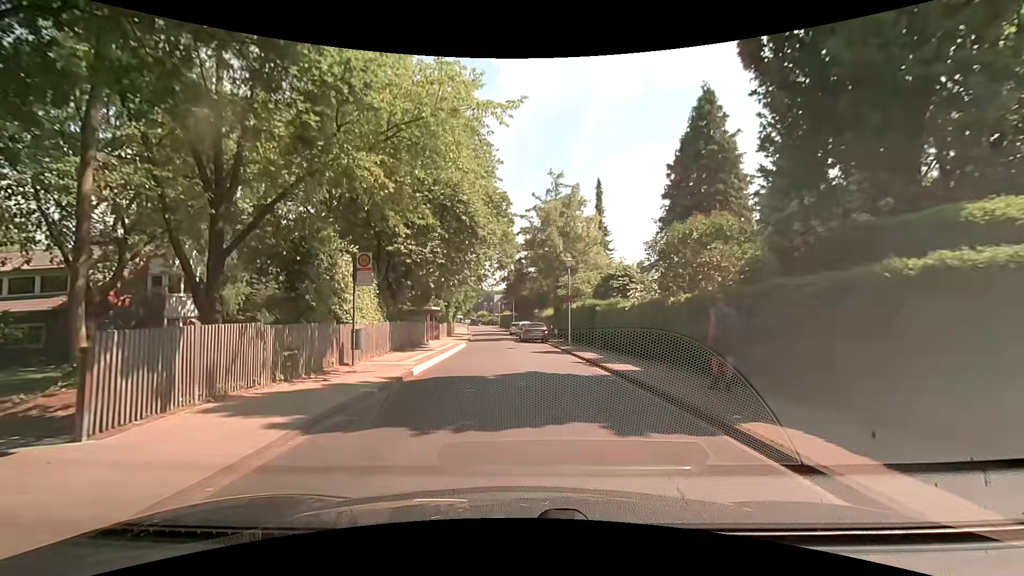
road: residential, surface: asphalt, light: Day
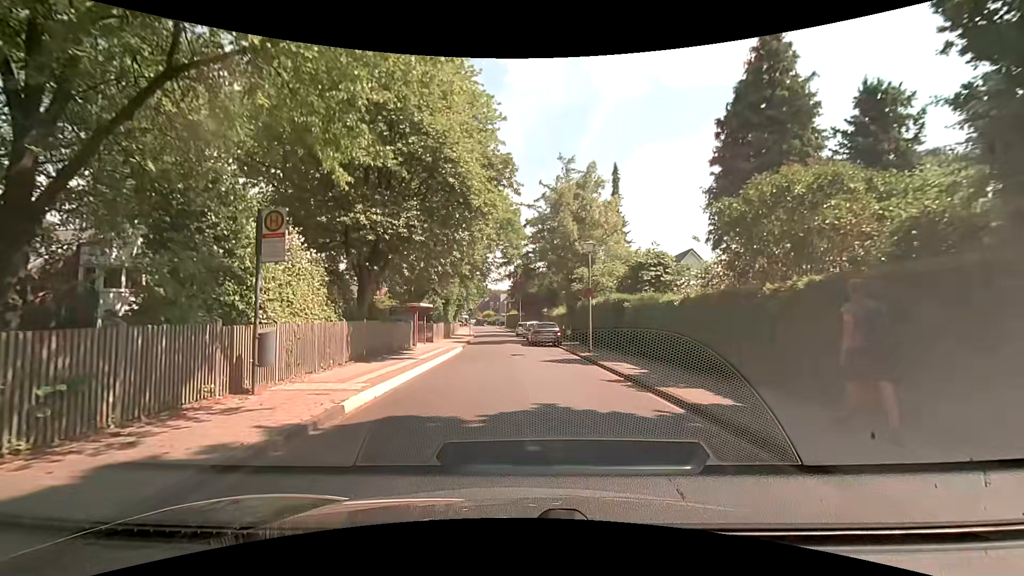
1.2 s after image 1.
(-0.1, +5.9) m; -1°
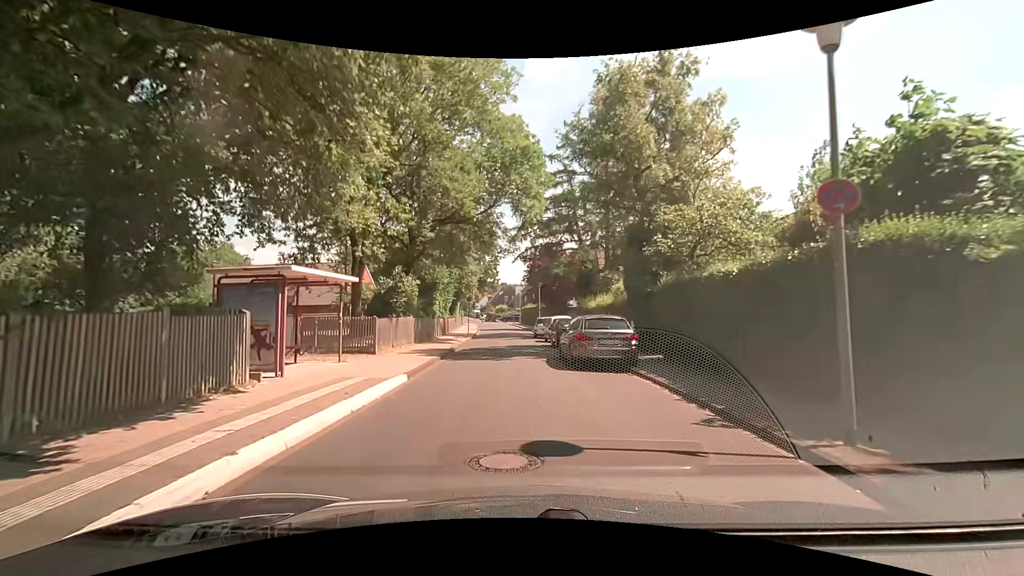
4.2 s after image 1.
(-0.3, +16.7) m; 0°
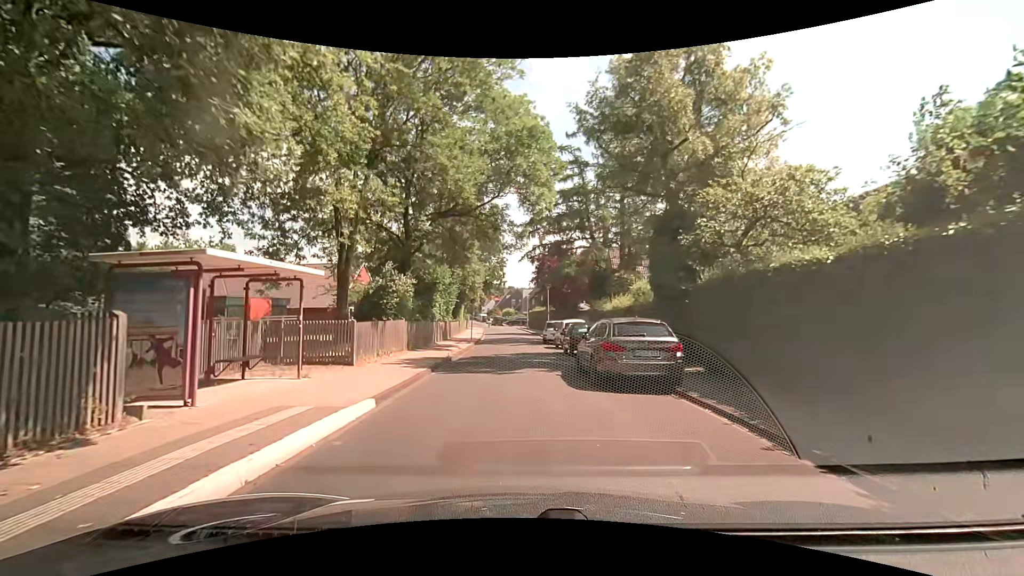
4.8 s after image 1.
(-0.1, +3.1) m; -1°
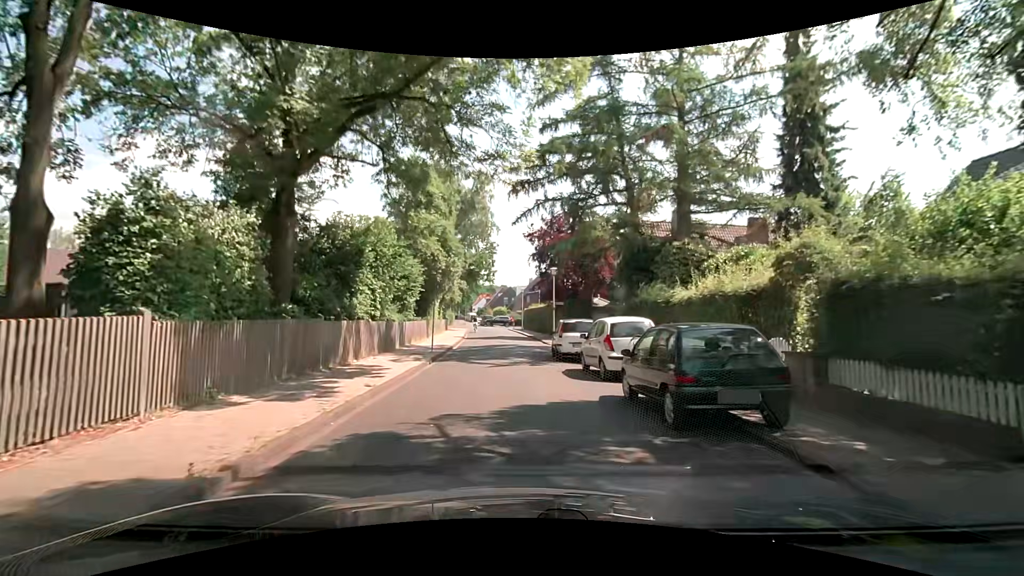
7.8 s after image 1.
(-0.5, +14.4) m; 0°
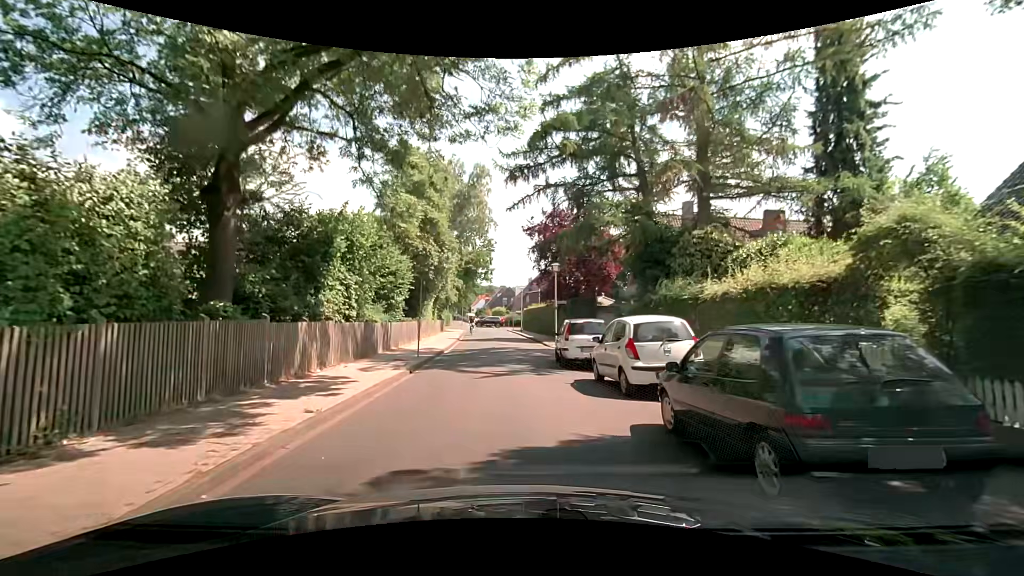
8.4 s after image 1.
(0.0, +2.8) m; 0°
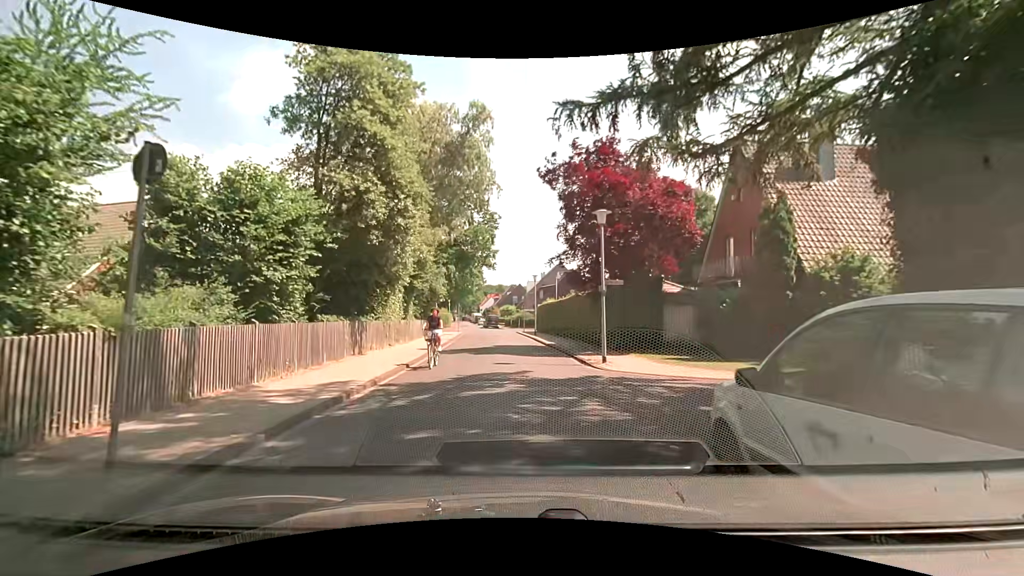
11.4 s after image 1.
(-0.3, +14.5) m; 0°
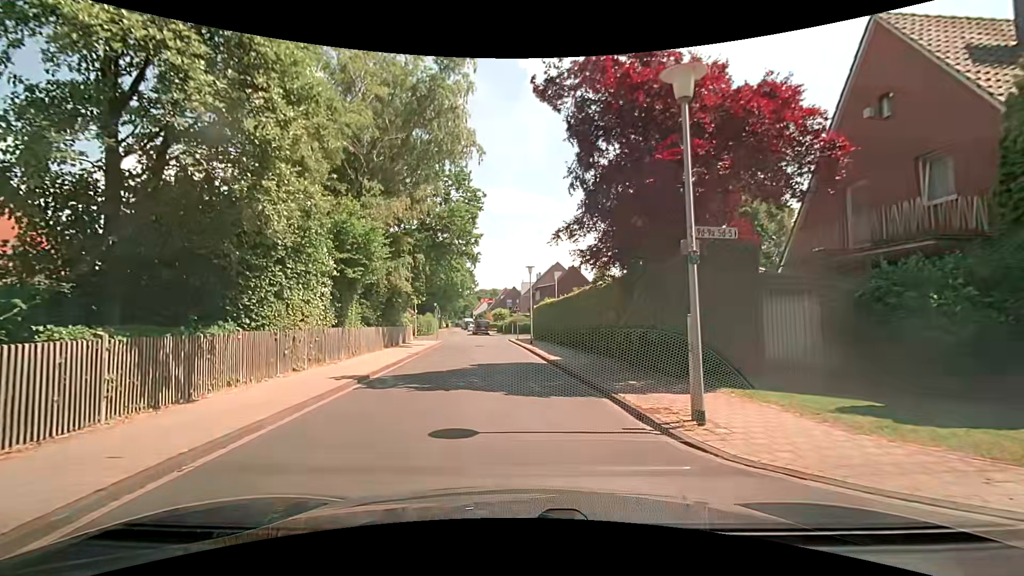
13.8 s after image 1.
(-0.2, +9.4) m; 0°
